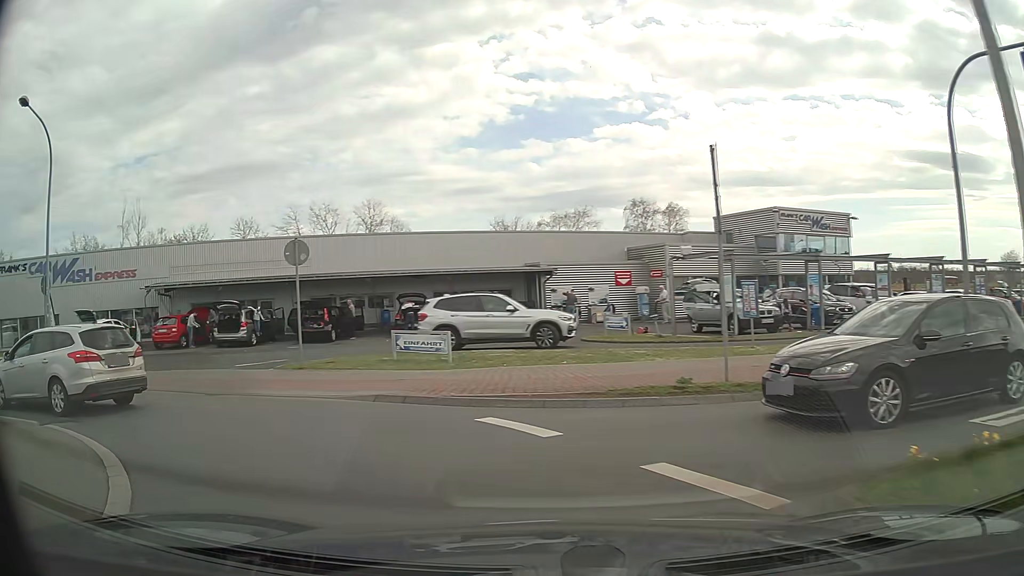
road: tertiary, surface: asphalt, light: Day
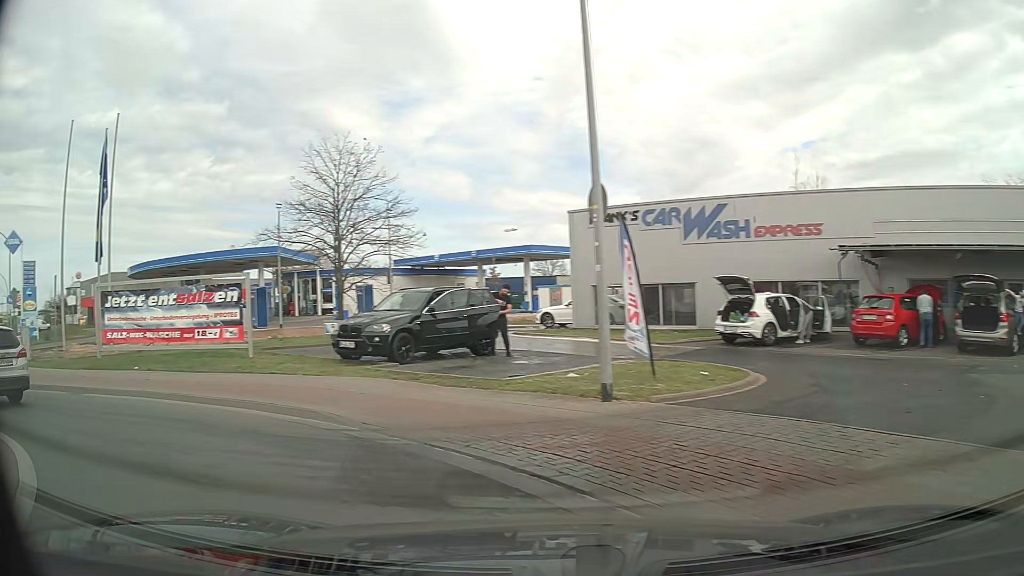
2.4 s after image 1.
(-5.3, +10.7) m; -57°
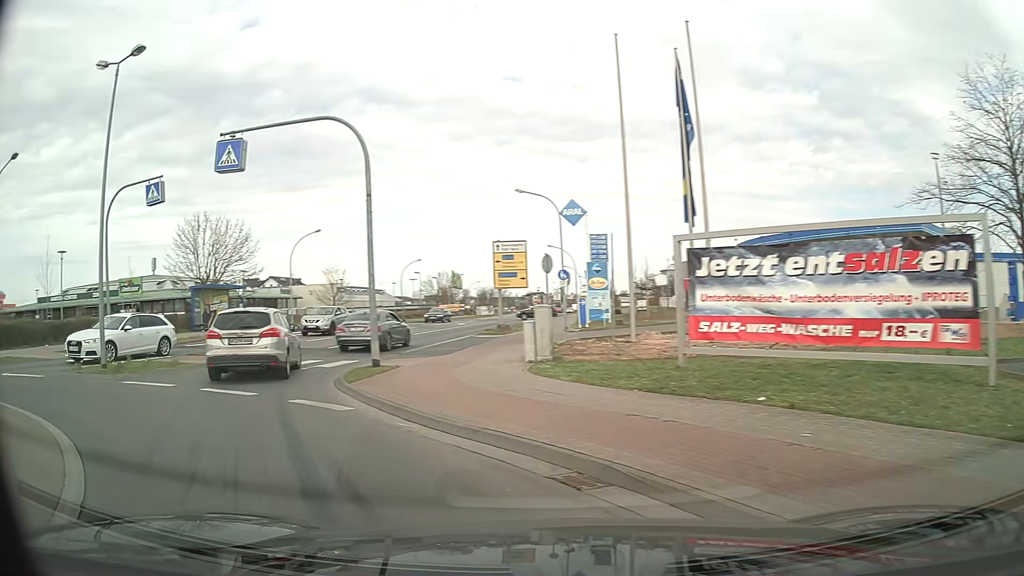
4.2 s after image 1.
(-4.2, +8.3) m; -53°
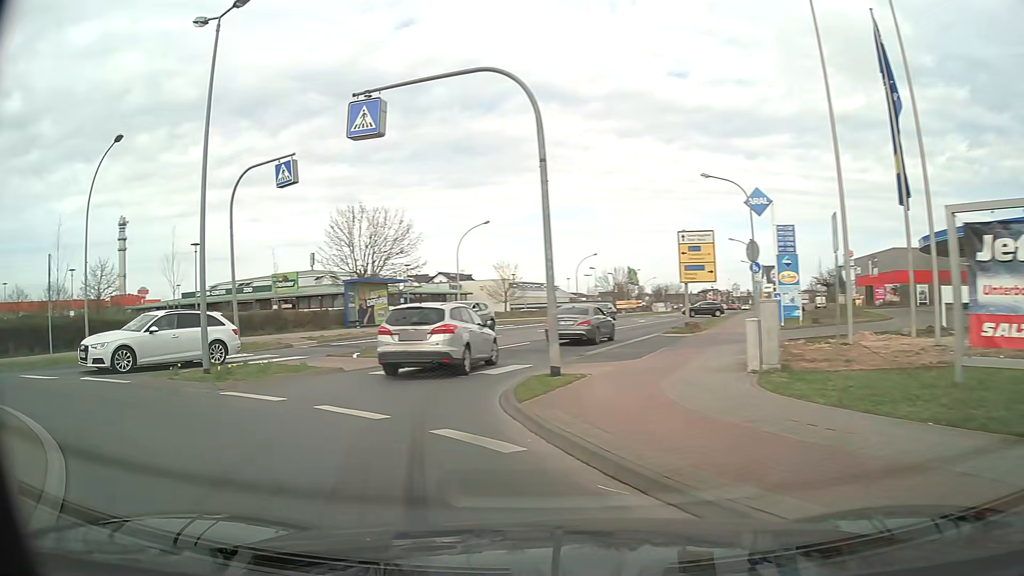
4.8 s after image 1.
(-0.4, +3.2) m; -14°
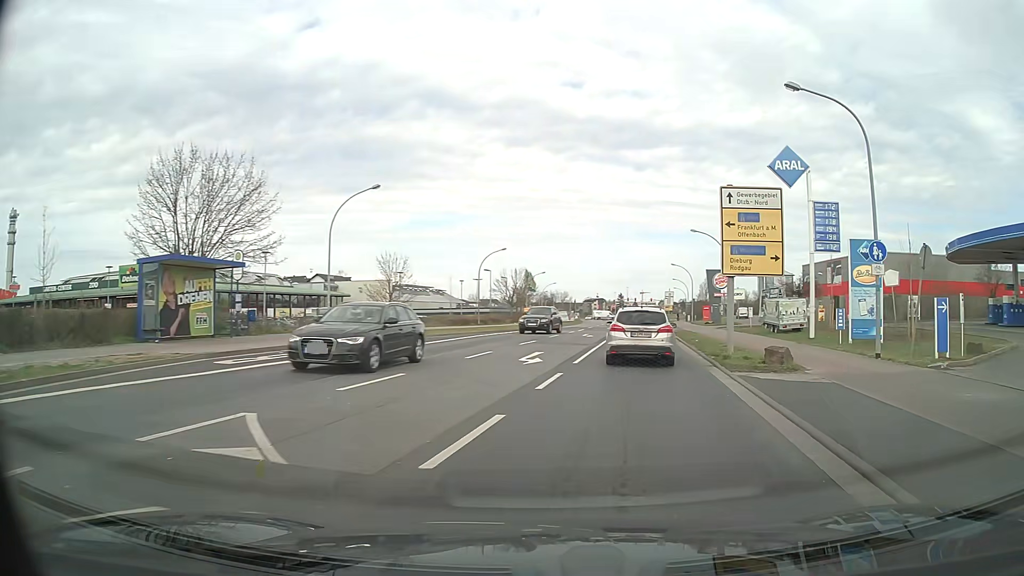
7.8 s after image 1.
(-2.1, +17.1) m; +10°
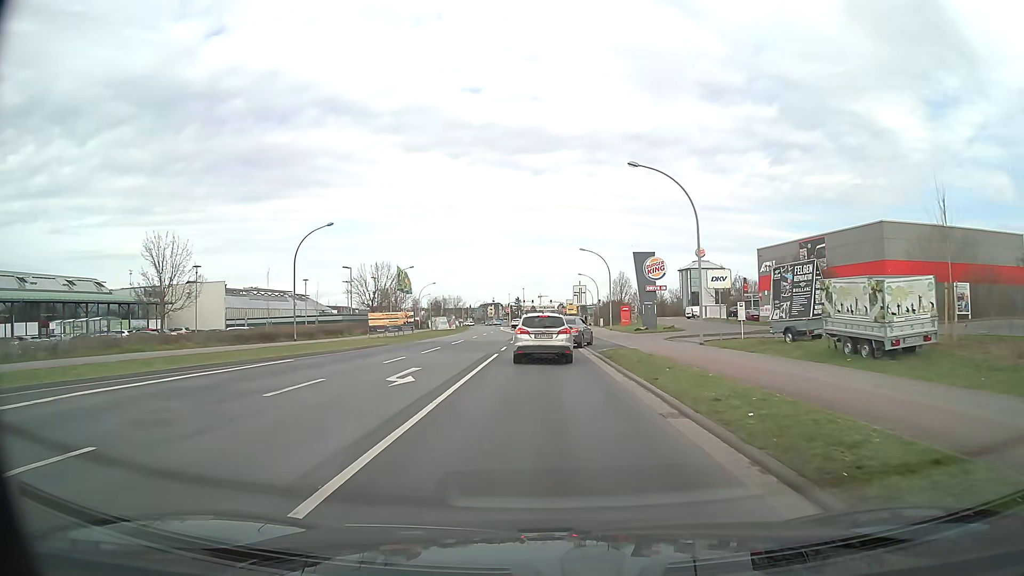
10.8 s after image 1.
(+3.3, +24.1) m; +9°
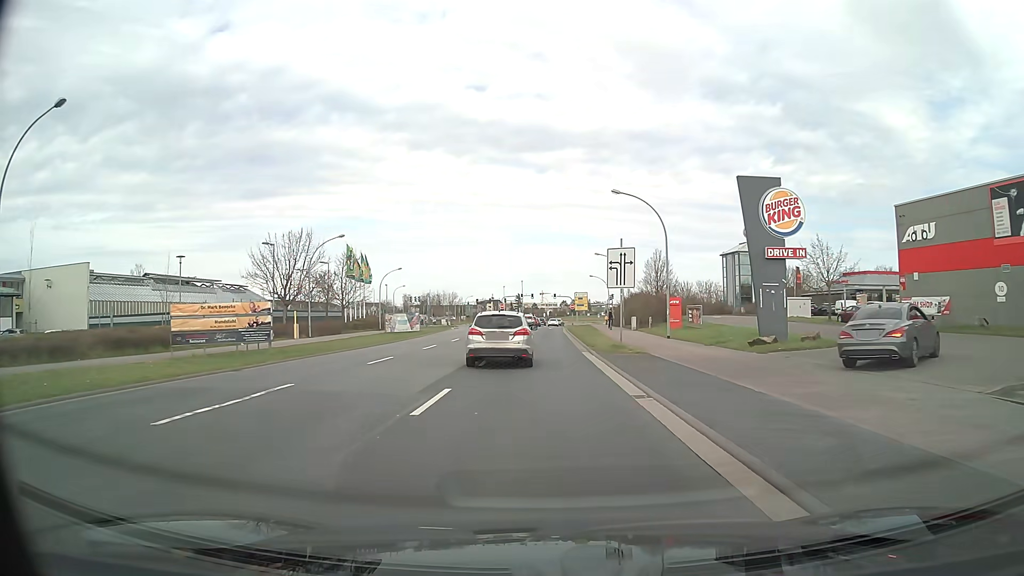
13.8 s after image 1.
(-0.1, +28.8) m; 0°
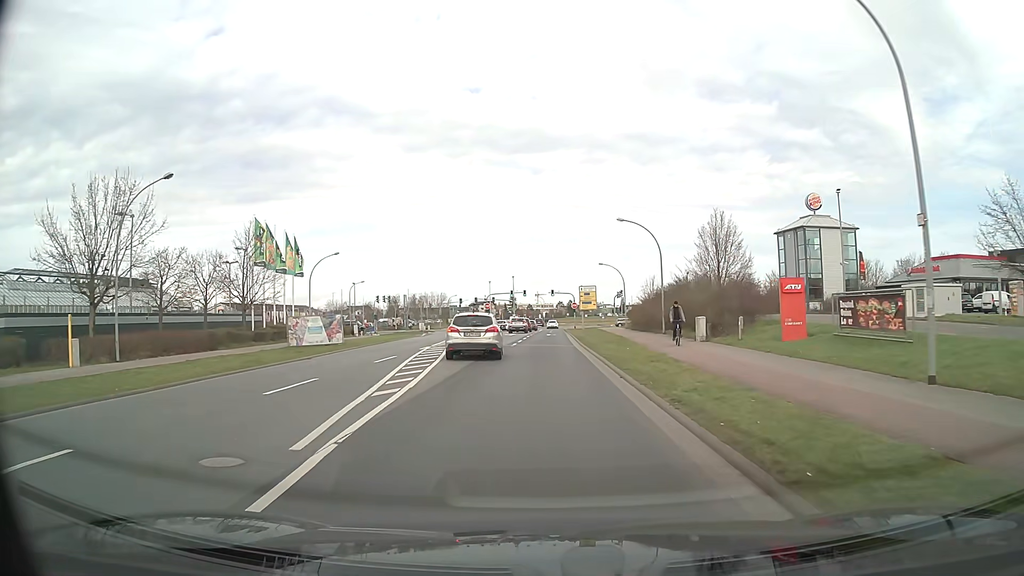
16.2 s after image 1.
(0.0, +25.1) m; 0°
(0, +10) (0, +20) (0, +30) (0, +40) (0, +50) (+1, +60) (+1, +70) (+1, +80) (+1, +90) (+1, +100) m
